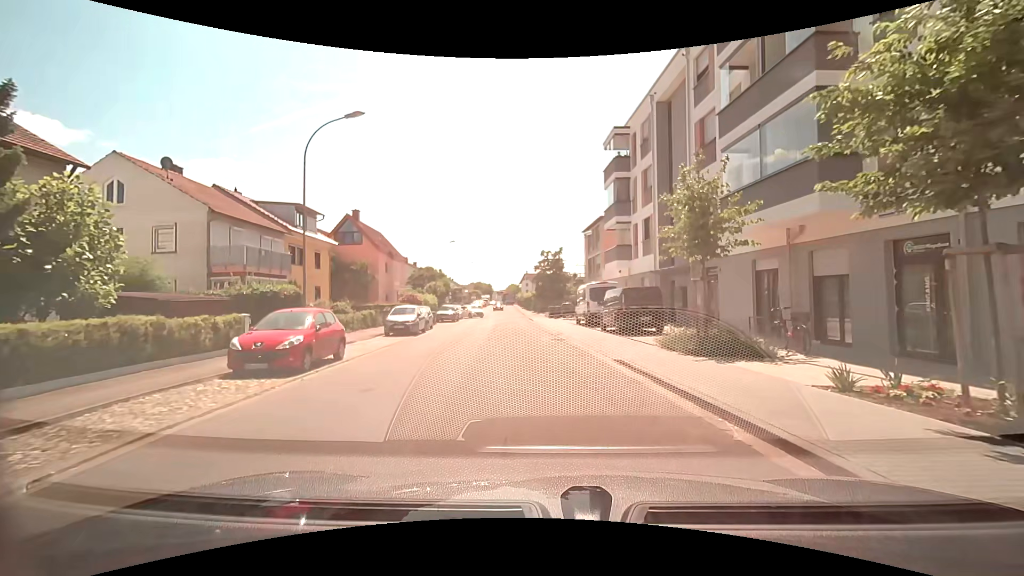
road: residential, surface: asphalt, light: Day
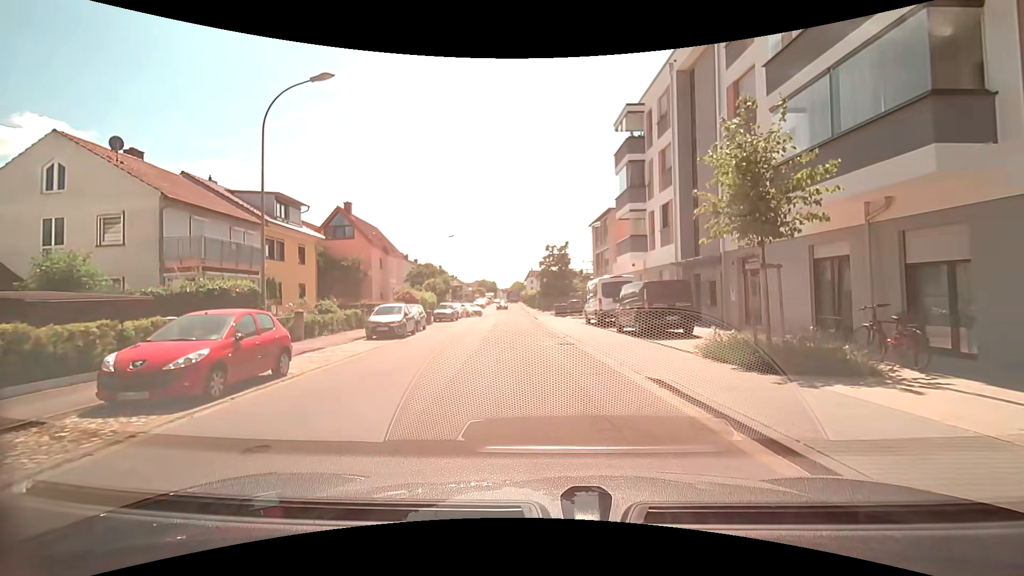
(0.0, +3.4) m; -1°
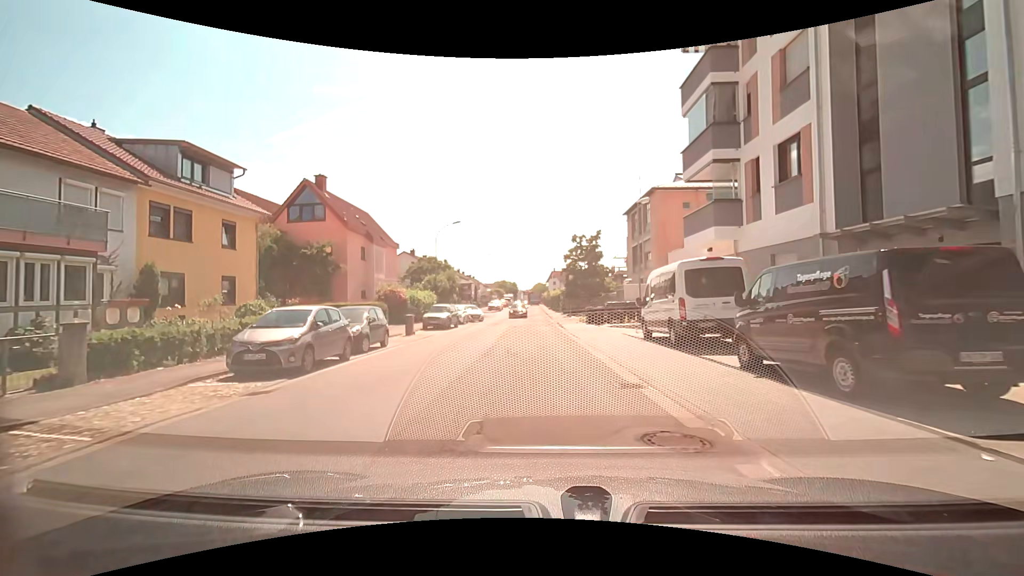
(-0.2, +11.1) m; -2°
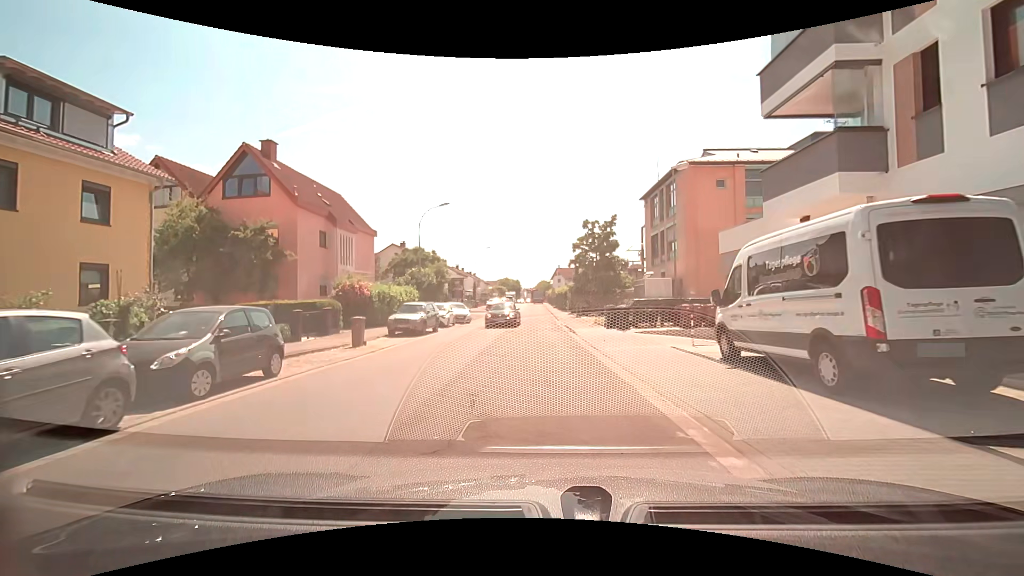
(0.0, +7.8) m; 0°
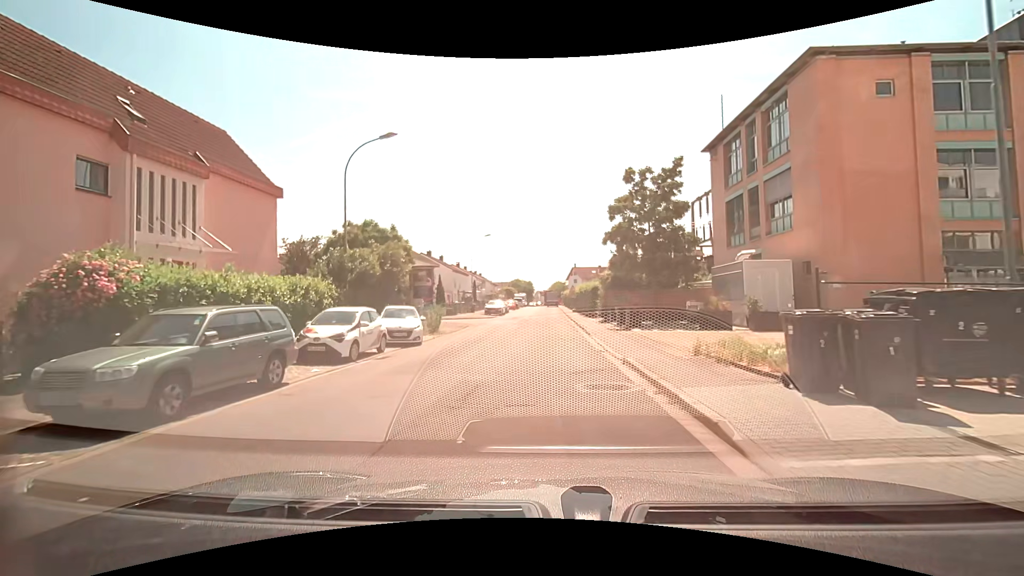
(-0.3, +17.1) m; -2°
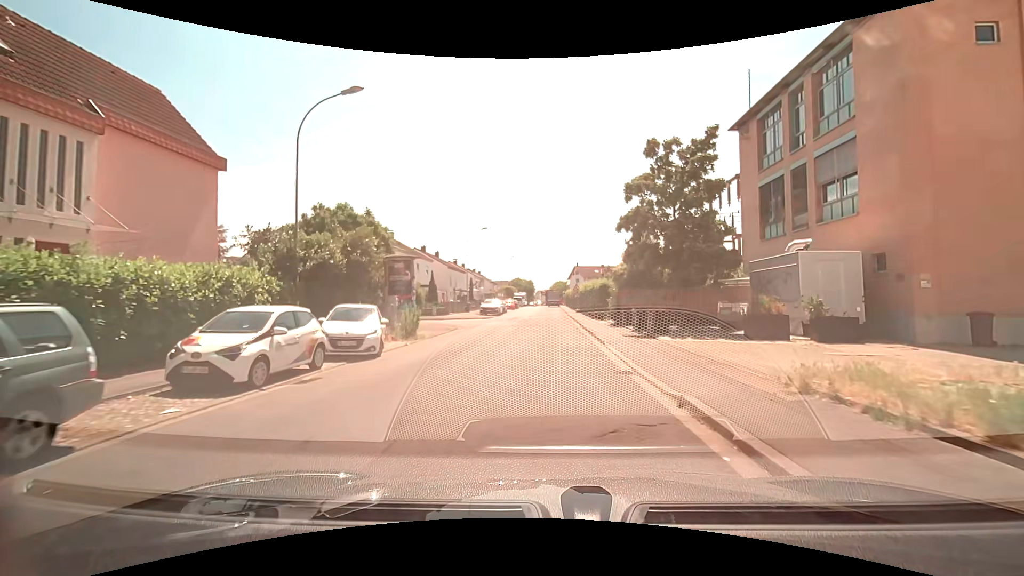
(0.0, +4.7) m; 0°
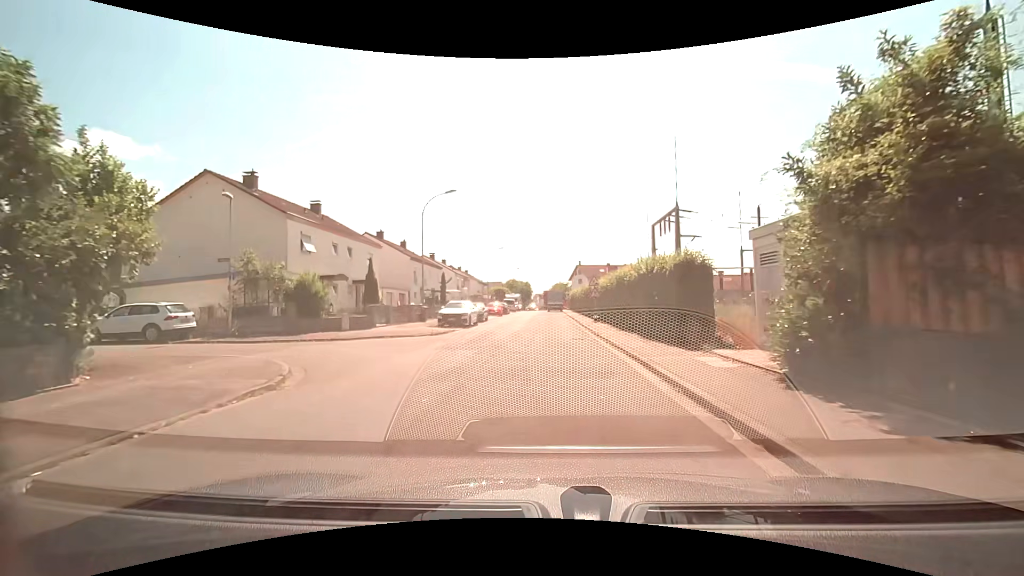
(-0.1, +19.2) m; 0°
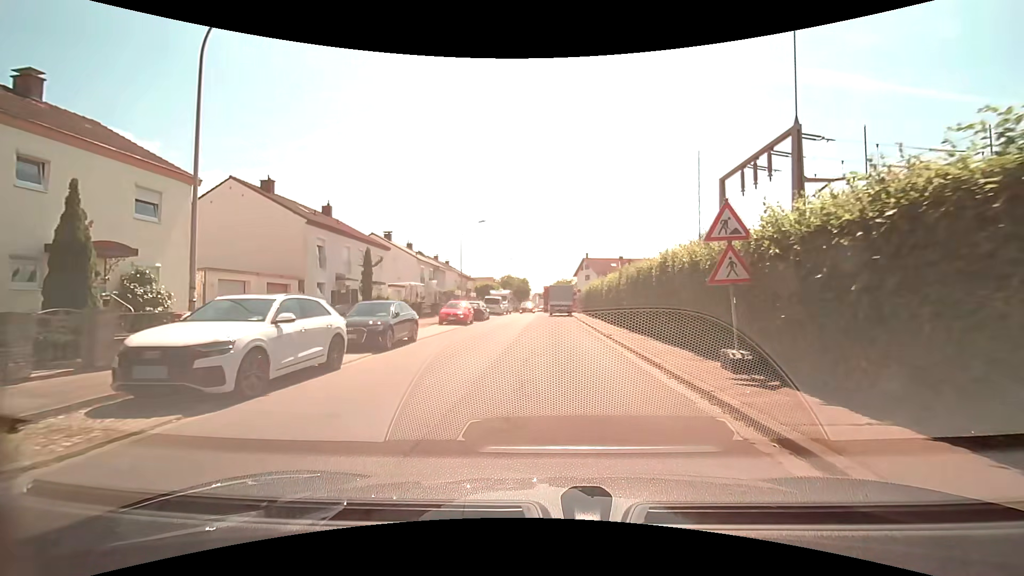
(0.0, +23.0) m; 0°
(0, +10) (0, +20) (0, +30) (0, +40) (-2, +50) (-2, +60) (-2, +70) (-3, +80) (-2, +90) (-1, +100) m
